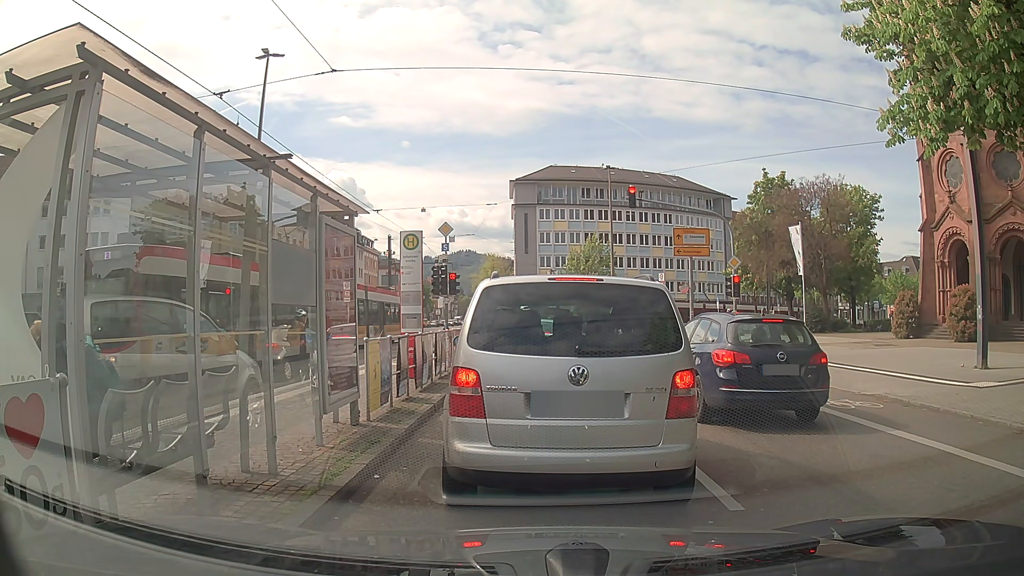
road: secondary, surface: asphalt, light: Day
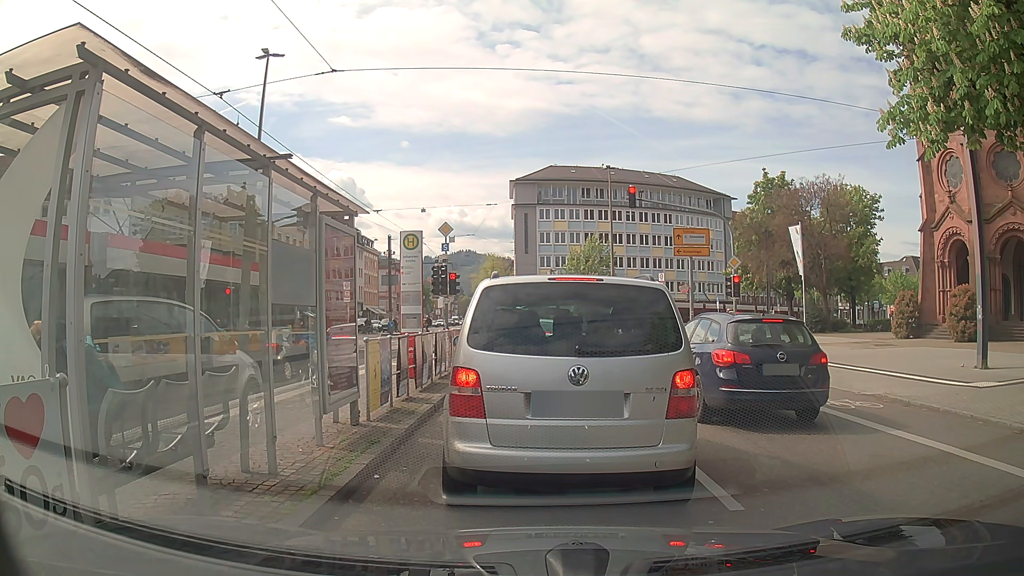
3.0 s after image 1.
(0.0, 0.0) m; 0°
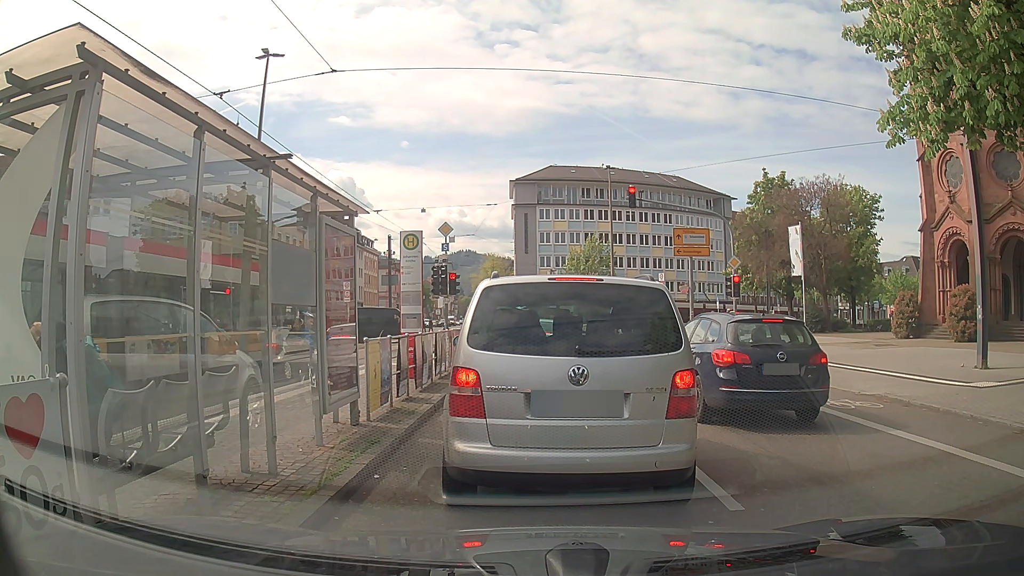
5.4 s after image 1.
(0.0, 0.0) m; 0°
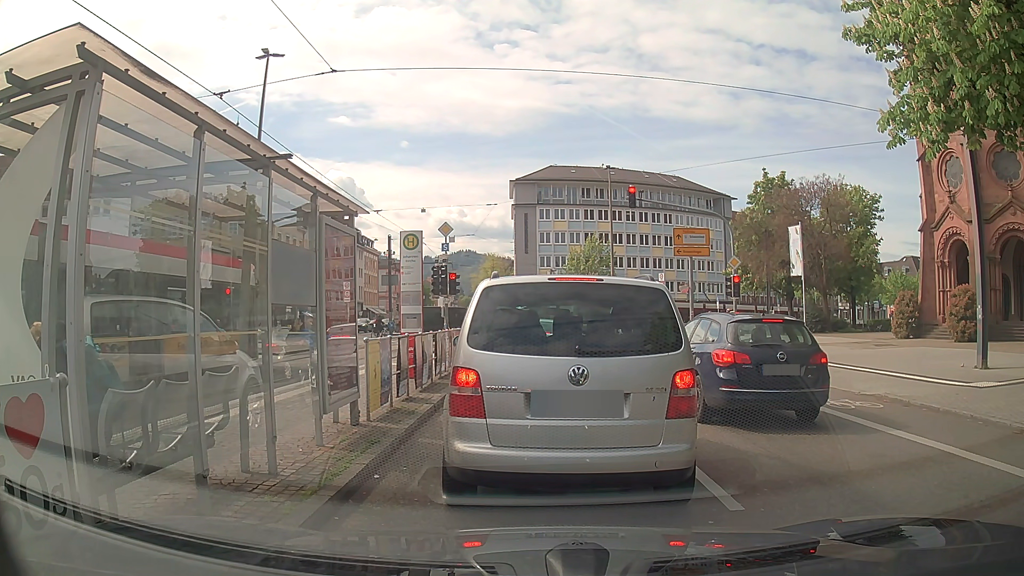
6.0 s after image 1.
(0.0, 0.0) m; 0°
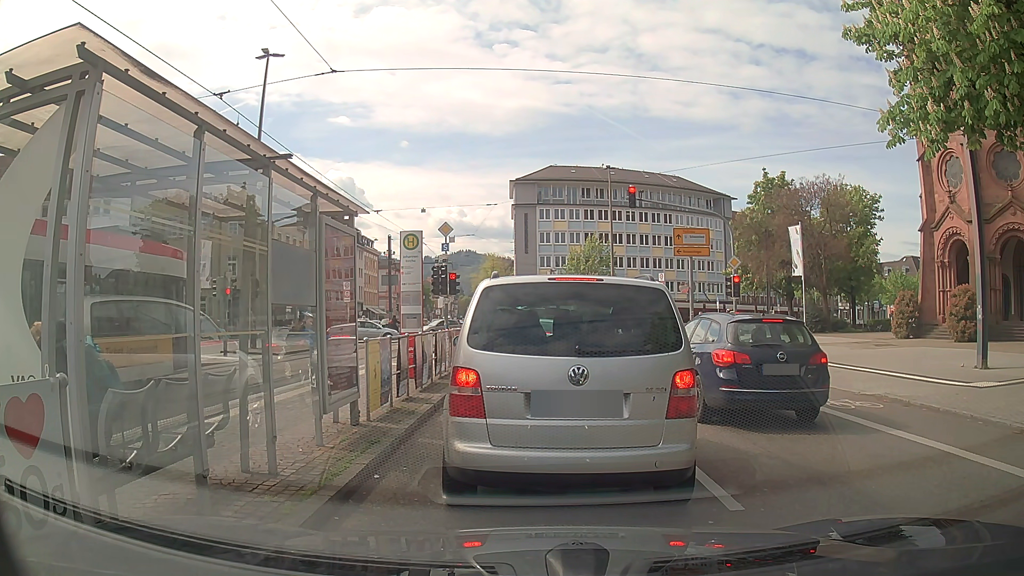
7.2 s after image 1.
(0.0, 0.0) m; 0°
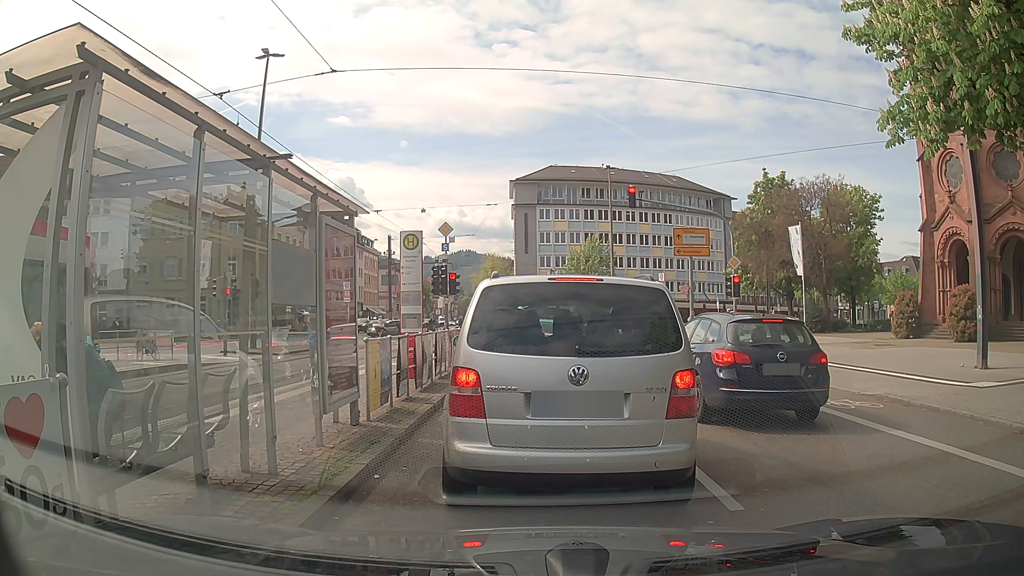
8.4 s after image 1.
(0.0, 0.0) m; 0°
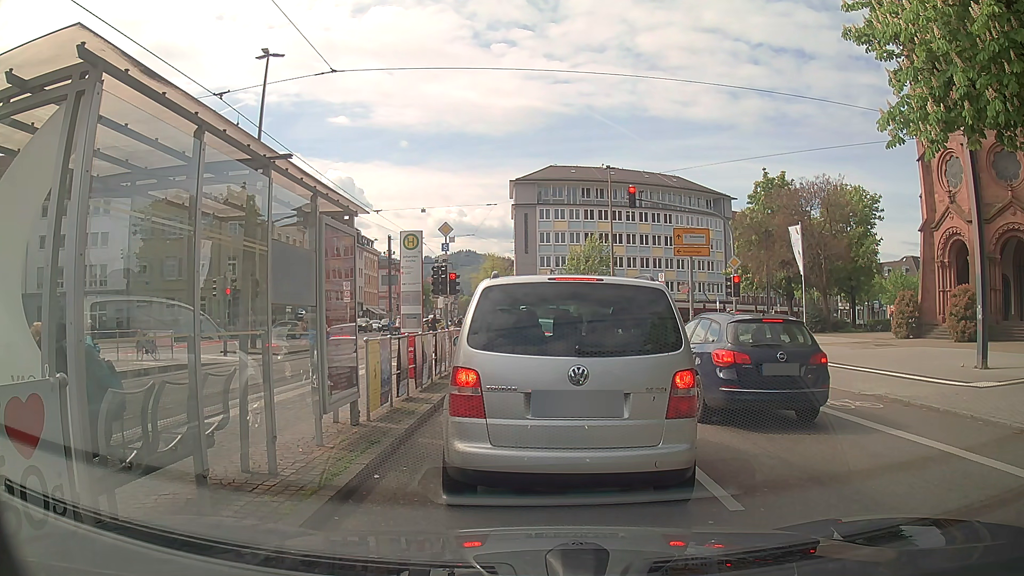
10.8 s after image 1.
(0.0, 0.0) m; 0°
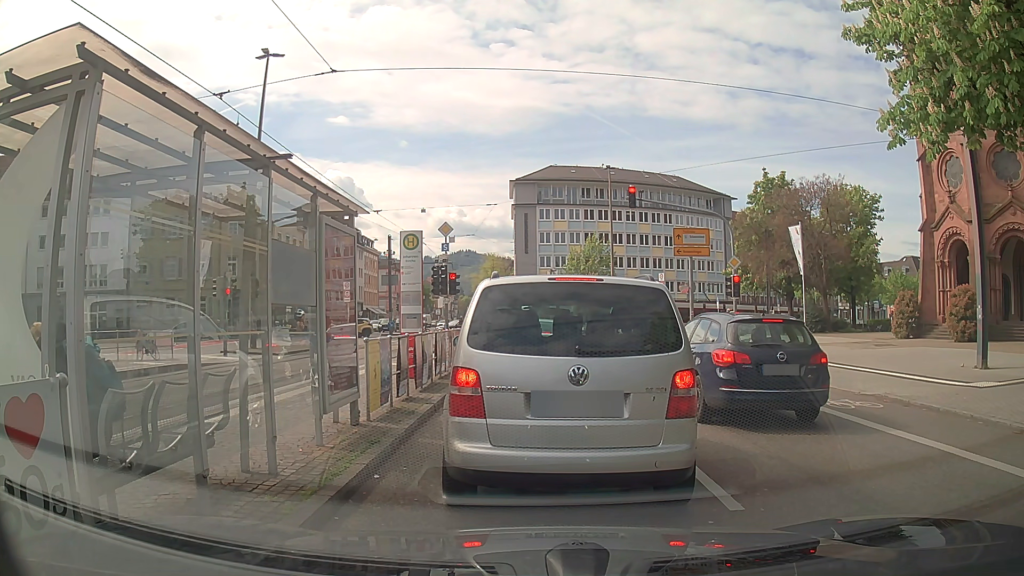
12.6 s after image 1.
(0.0, 0.0) m; 0°
